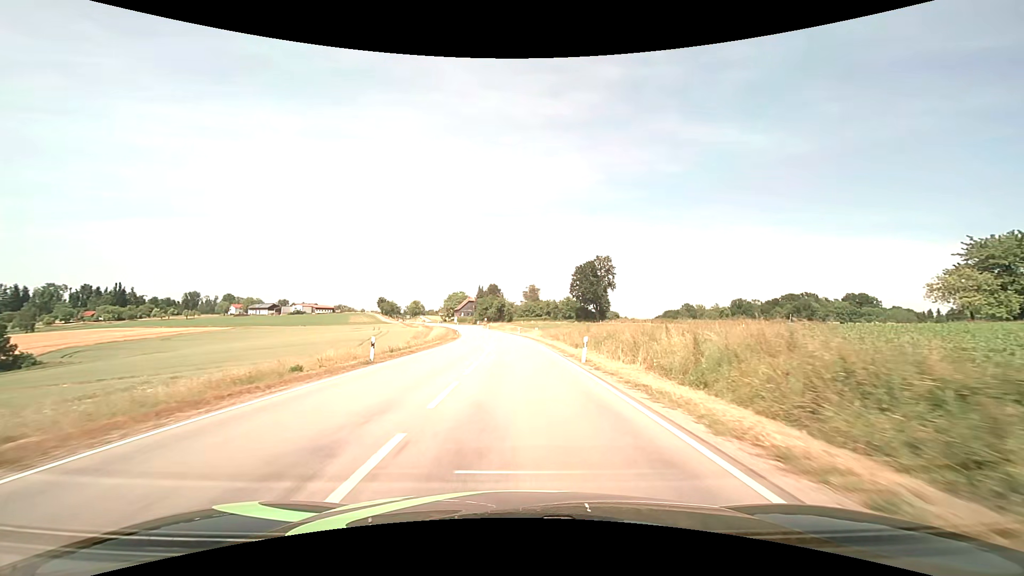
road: secondary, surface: asphalt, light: Day
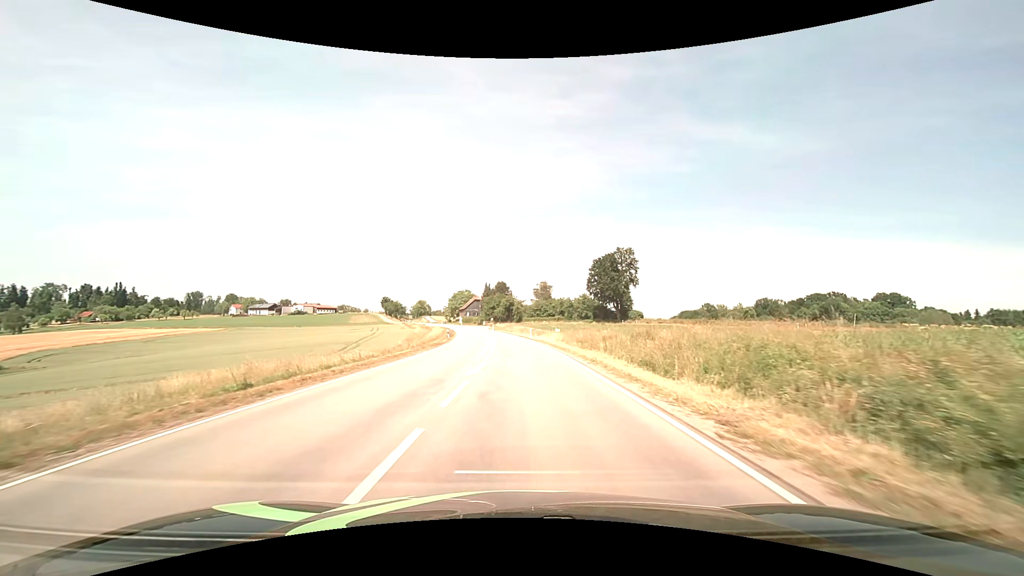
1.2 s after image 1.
(-0.2, +17.6) m; -1°
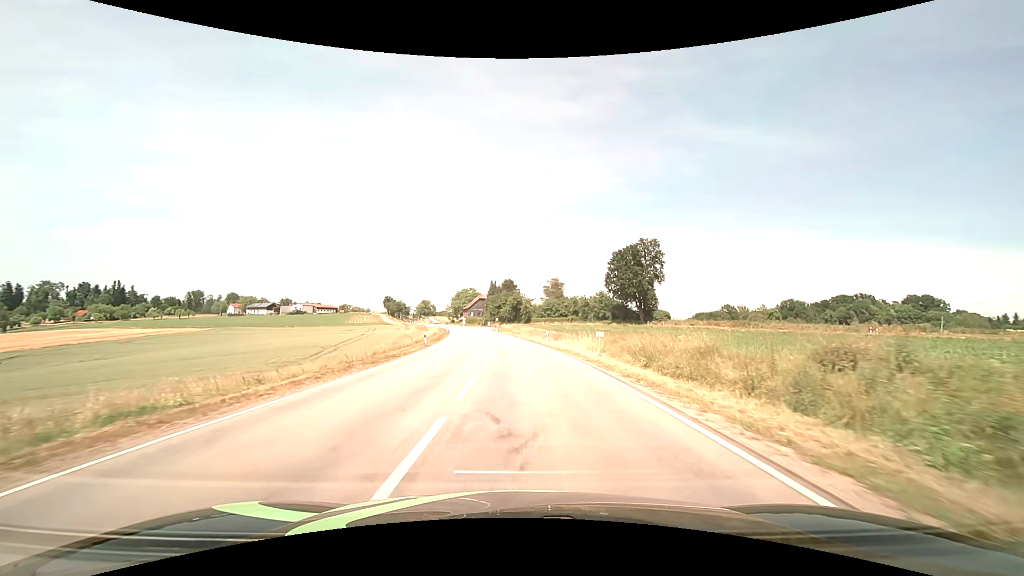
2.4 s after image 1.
(-0.2, +16.9) m; -1°
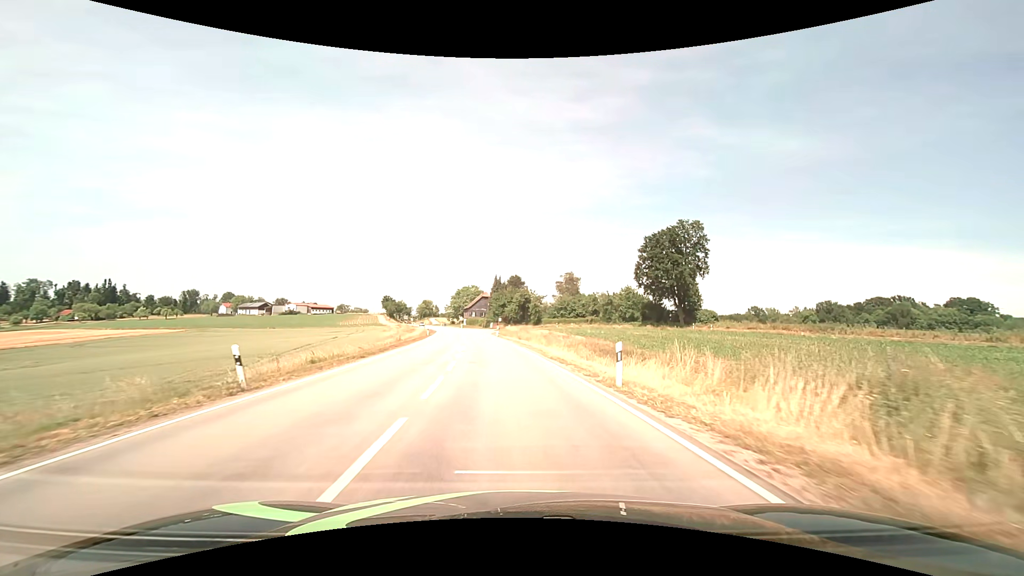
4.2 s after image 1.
(0.0, +24.1) m; -1°
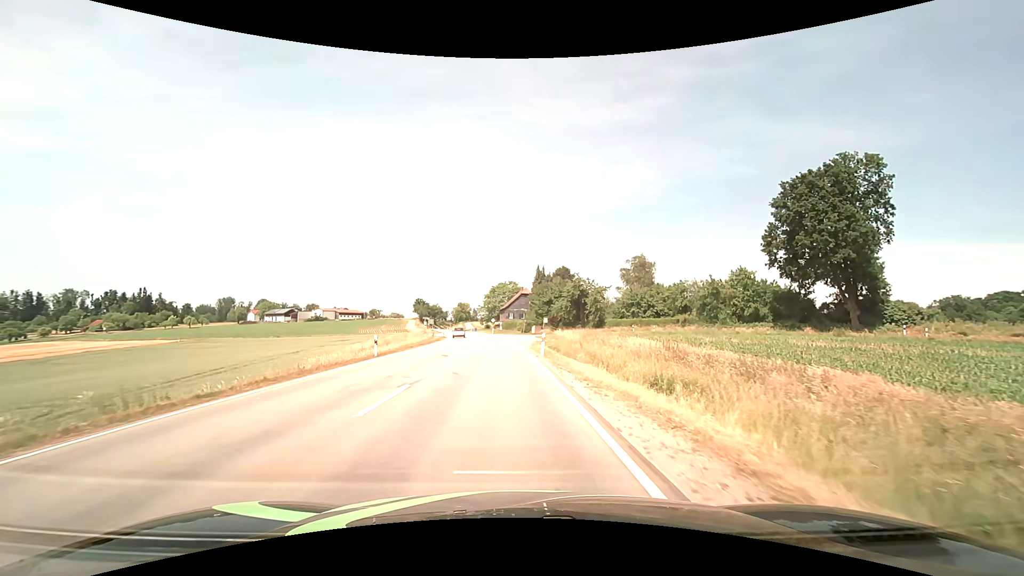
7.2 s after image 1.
(-1.4, +36.2) m; -5°
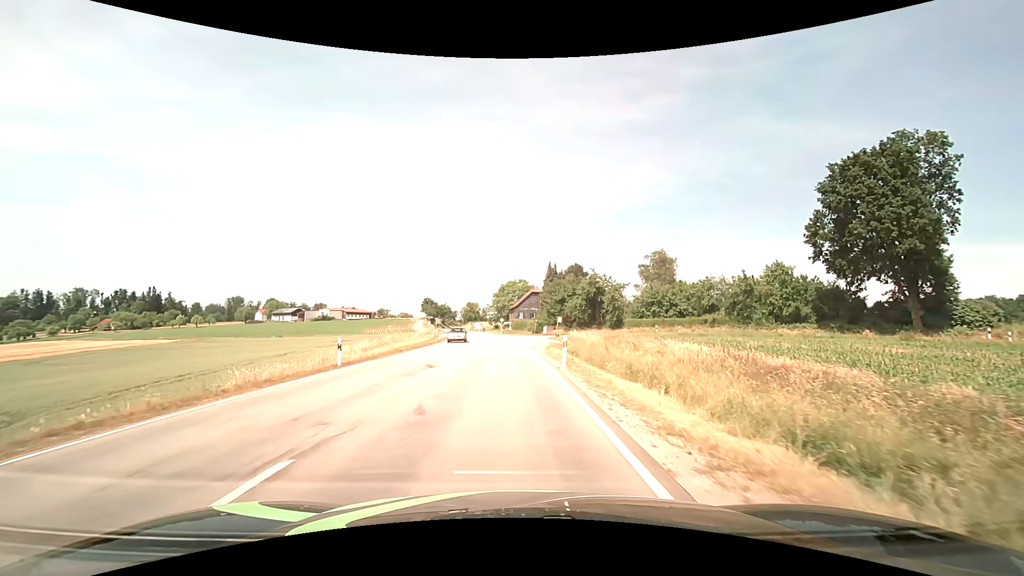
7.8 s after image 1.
(-0.1, +6.6) m; -1°
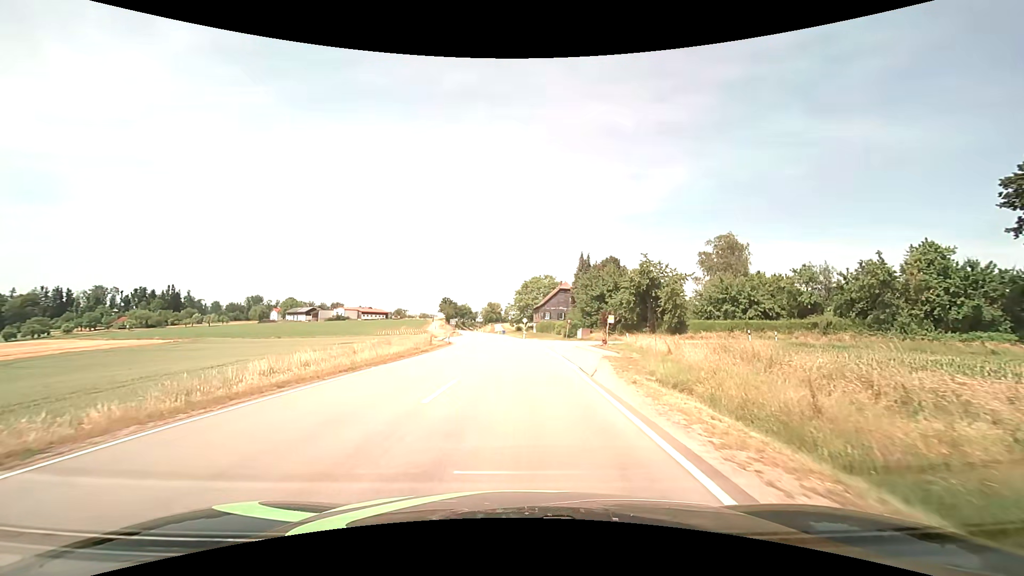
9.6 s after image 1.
(-0.5, +18.7) m; -3°
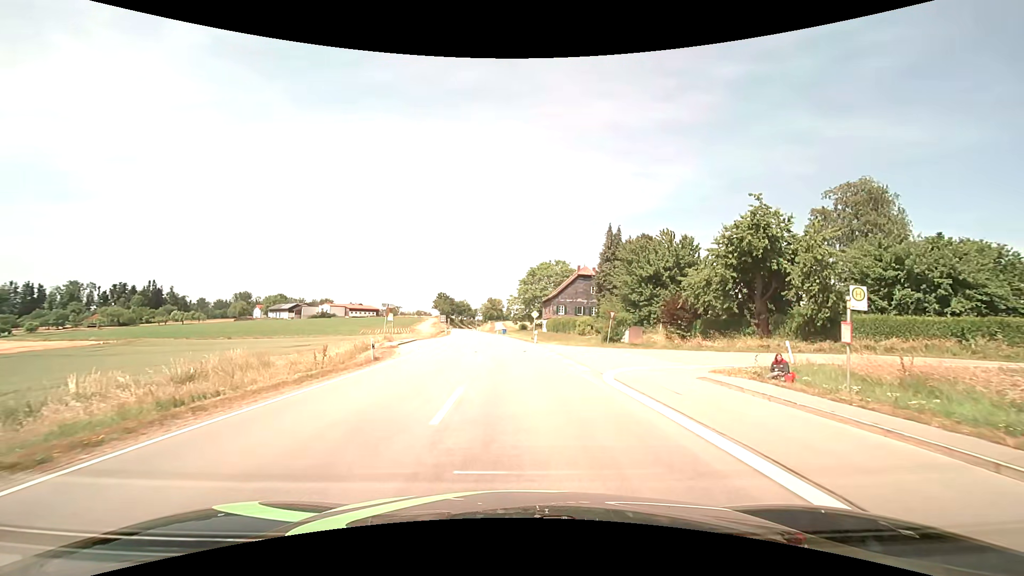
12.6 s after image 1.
(-0.4, +27.2) m; 0°
(0, +10) (+2, +20) (+9, +26) (+19, +23) (+26, +16) (+32, +8) (+37, -1) (+43, -9) (+48, -18) (+53, -26) m
